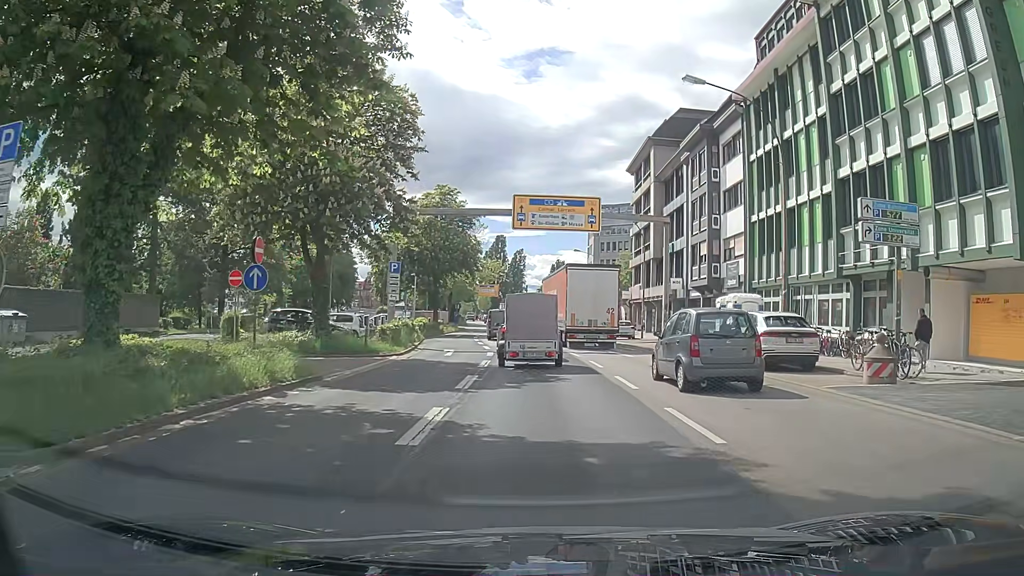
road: primary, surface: asphalt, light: Day
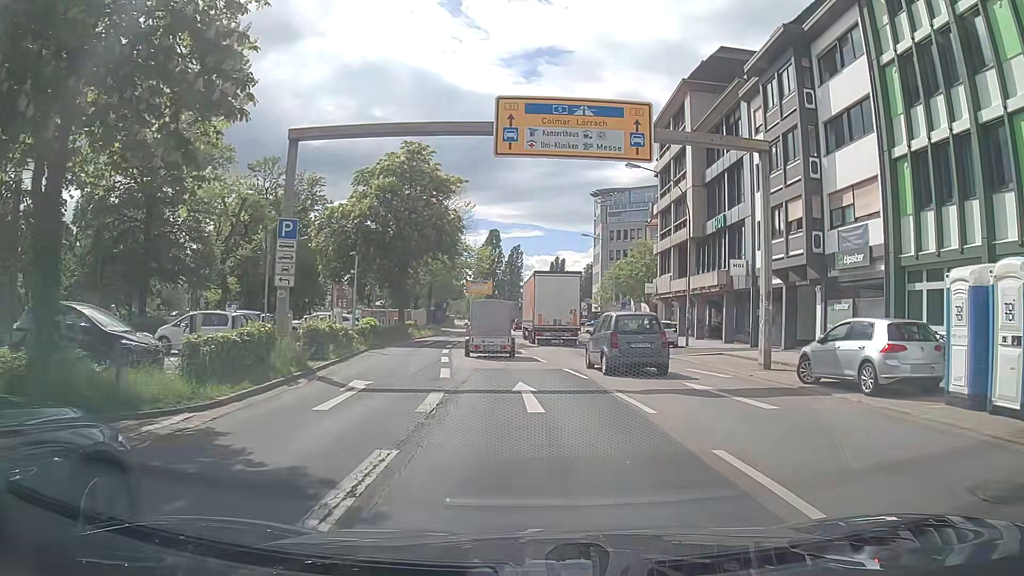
(0.0, +15.5) m; 0°
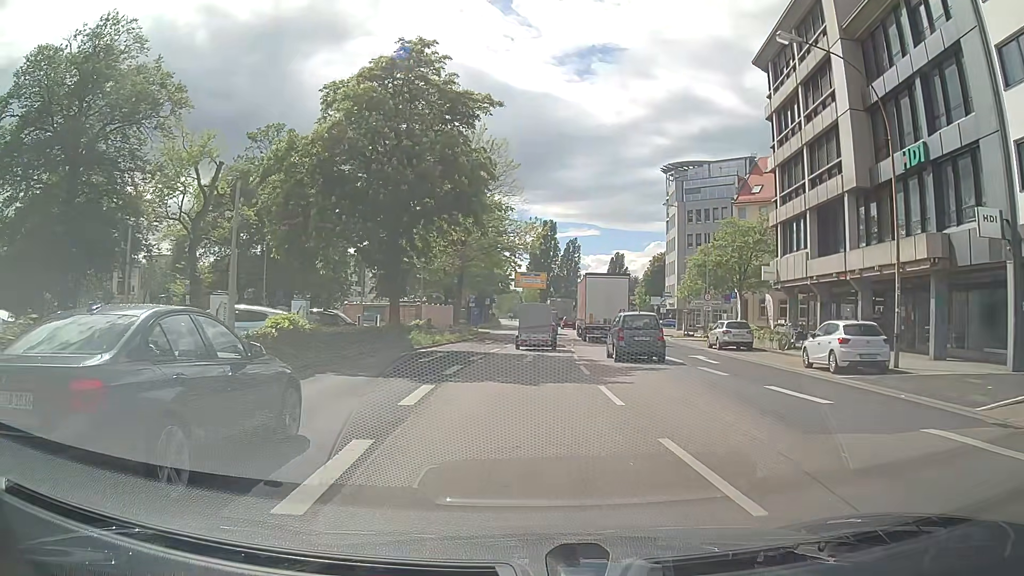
(-0.4, +17.6) m; -5°
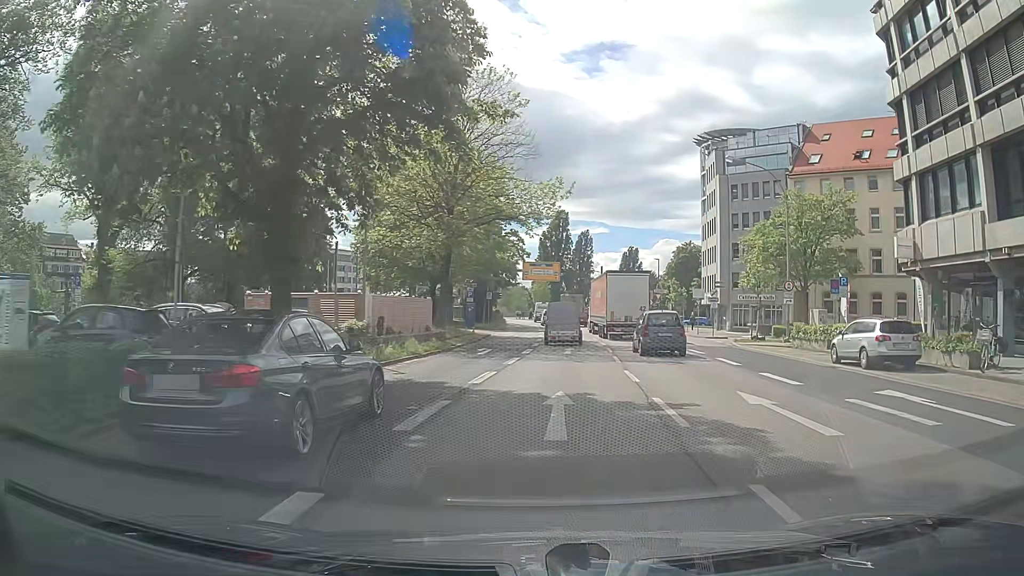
(+0.1, +14.4) m; 0°
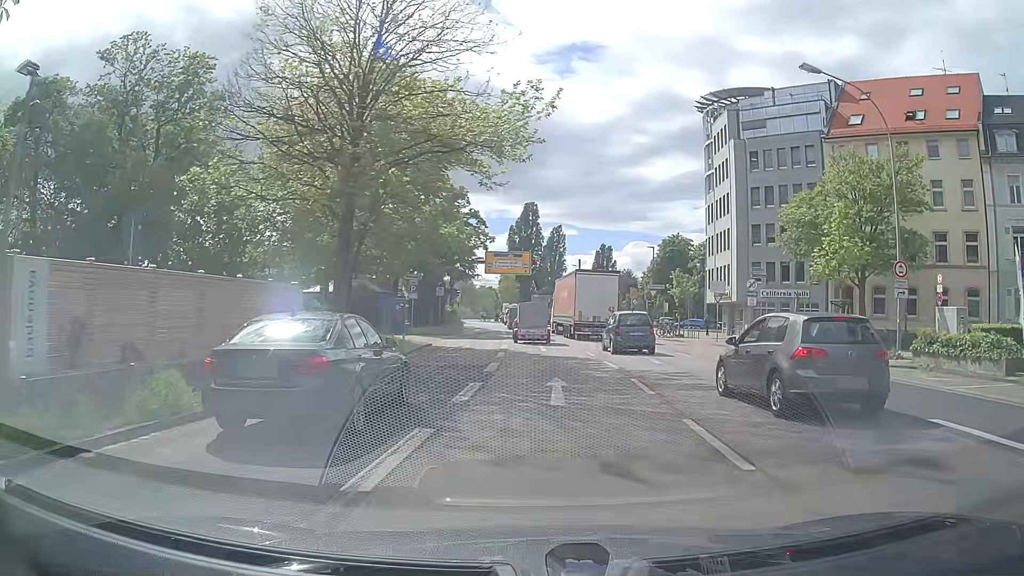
(+0.6, +14.7) m; +3°
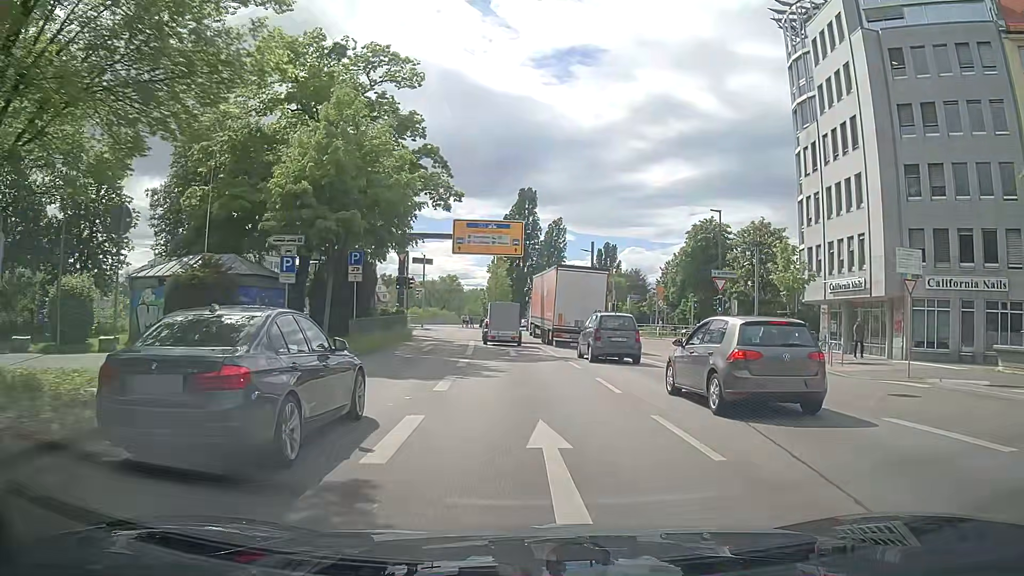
(+0.4, +24.0) m; 0°
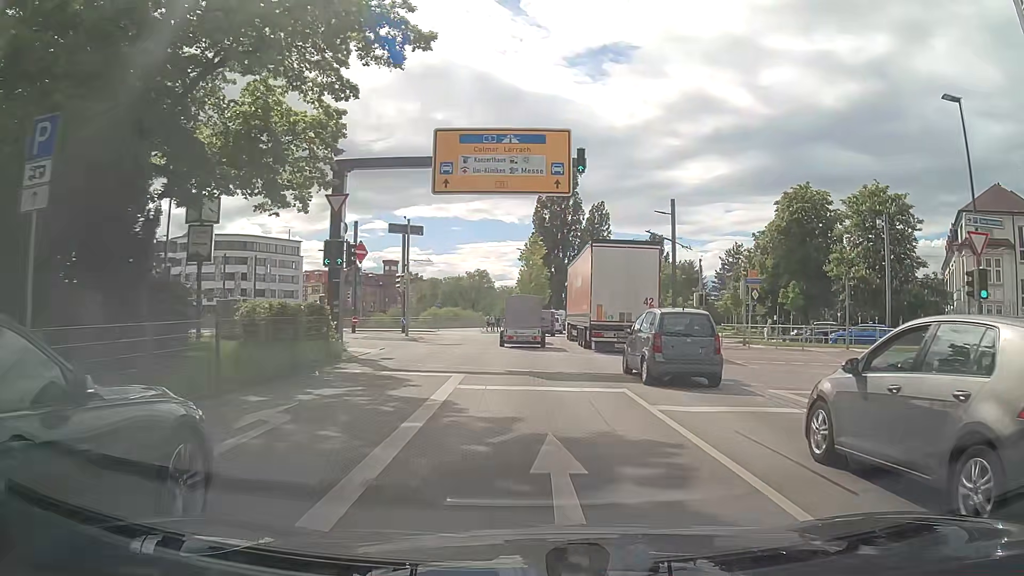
(-0.5, +21.2) m; -3°
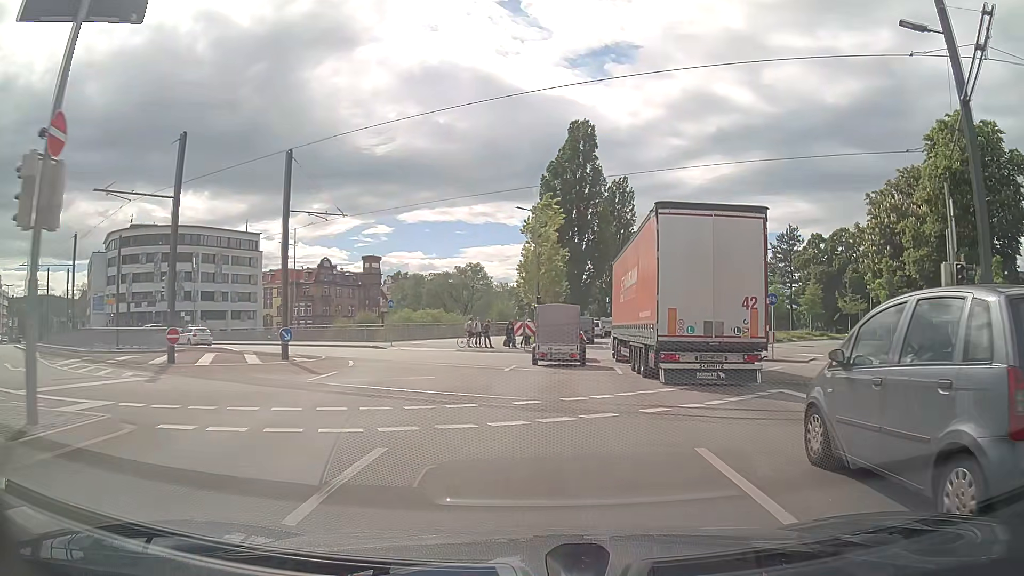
(-0.2, +27.5) m; 0°
(0, +10) (+1, +20) (+1, +30) (+2, +40) (+3, +50) (+4, +60) (+6, +70) (+8, +80) (+10, +89) (+13, +99) m
